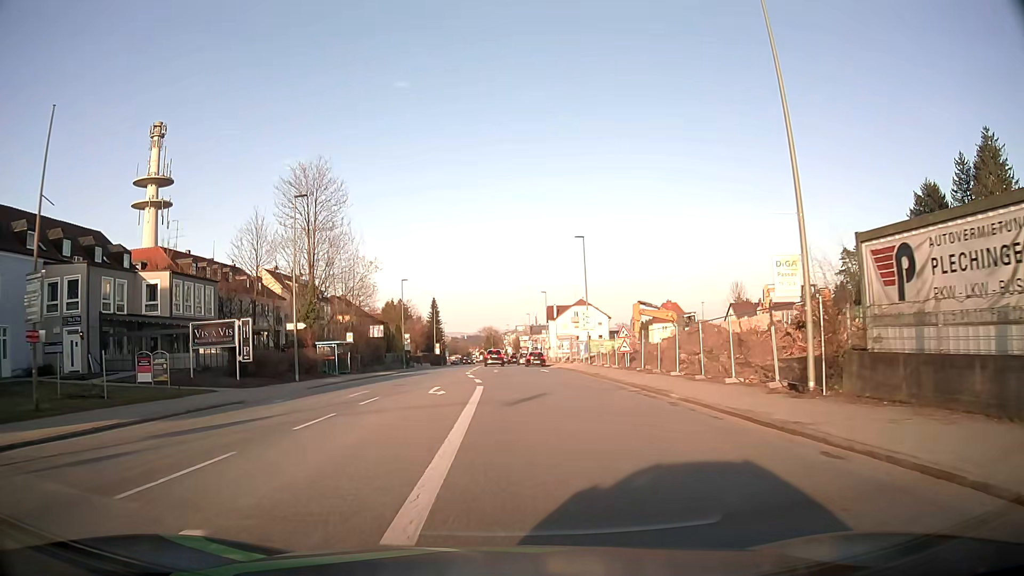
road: tertiary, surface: asphalt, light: Day
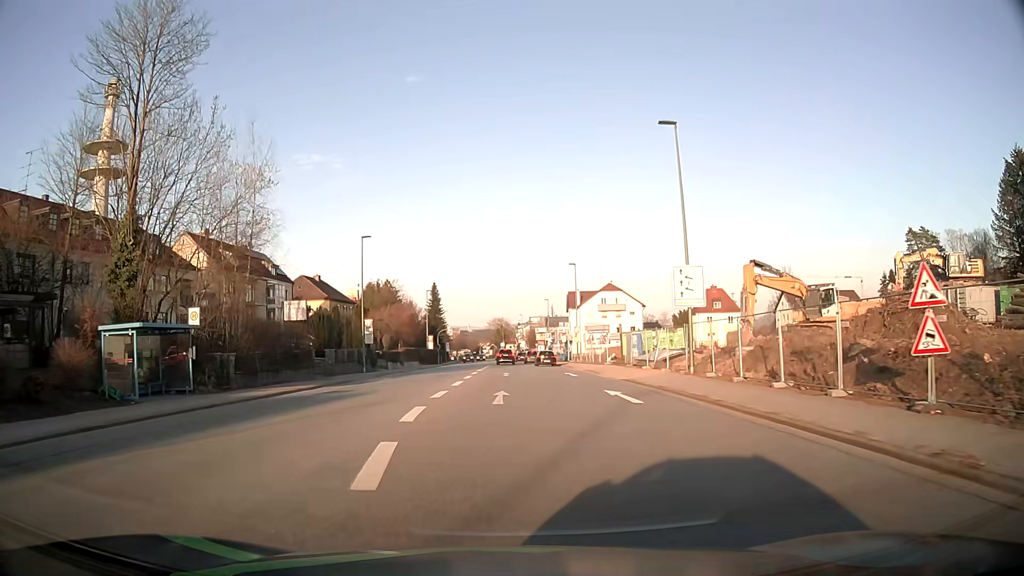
(-0.3, +27.6) m; -1°
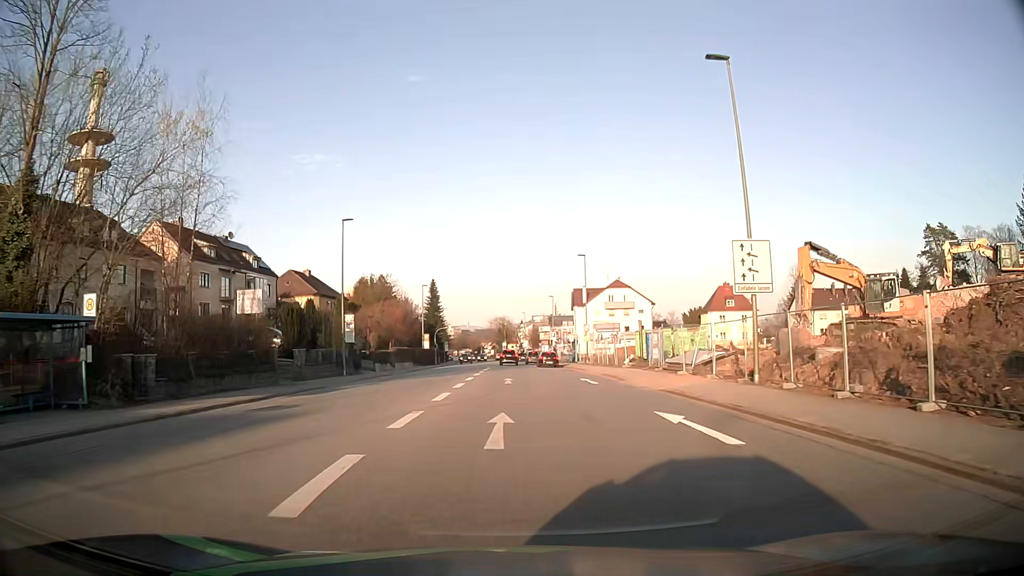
(0.0, +6.9) m; 0°
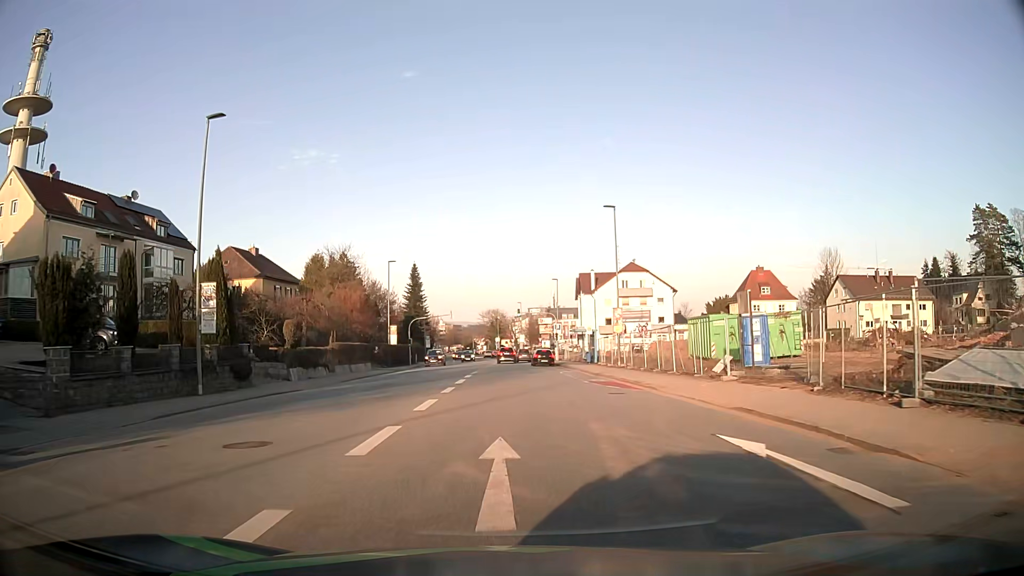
(+0.1, +21.1) m; +1°
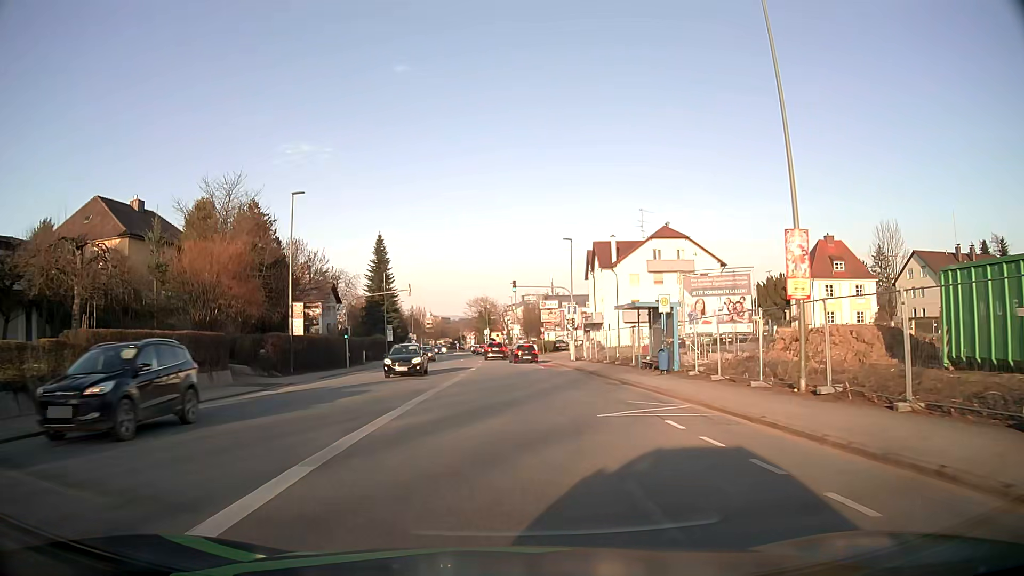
(+0.2, +28.1) m; +1°
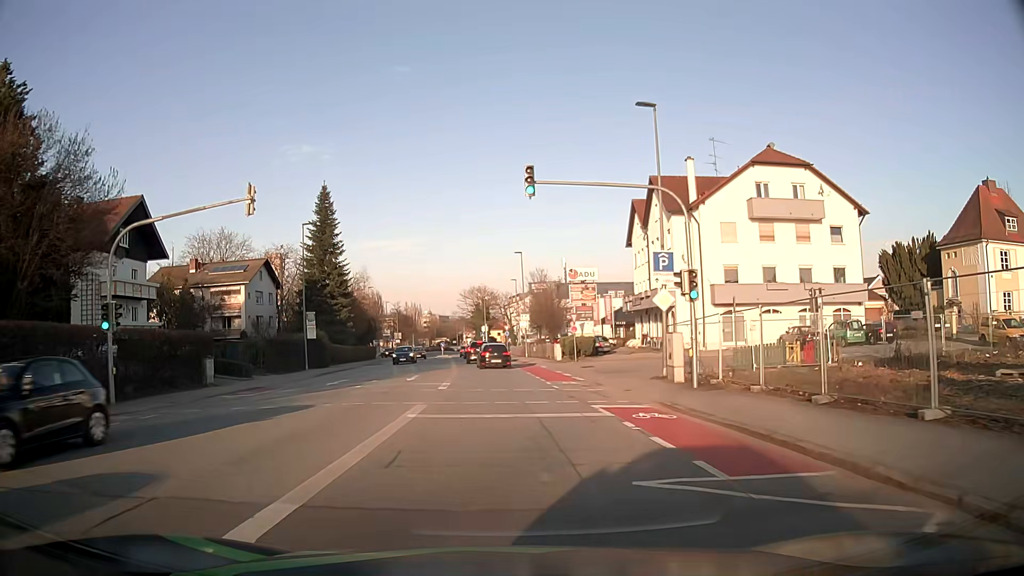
(+0.1, +32.9) m; 0°
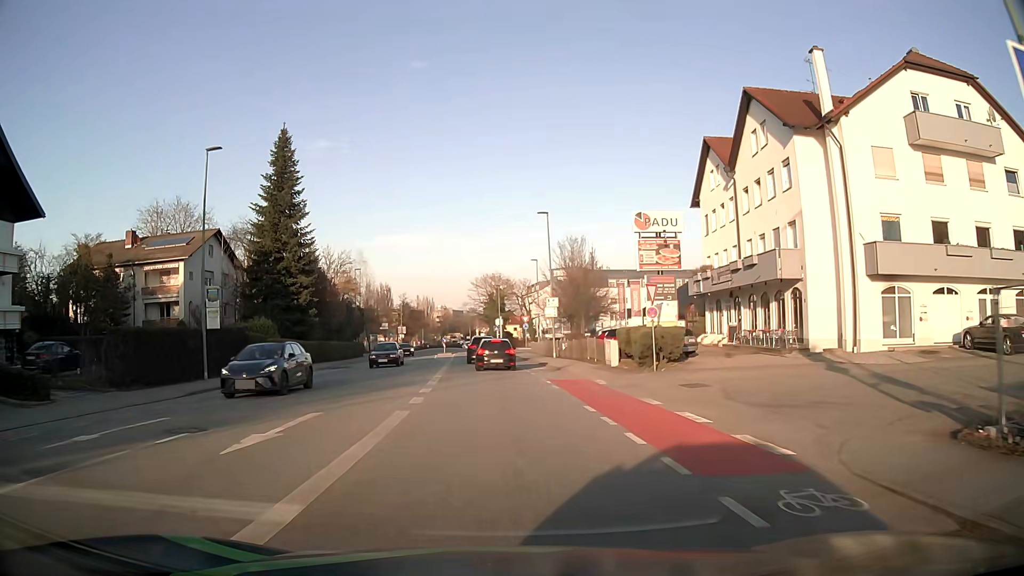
(-0.1, +18.6) m; -1°
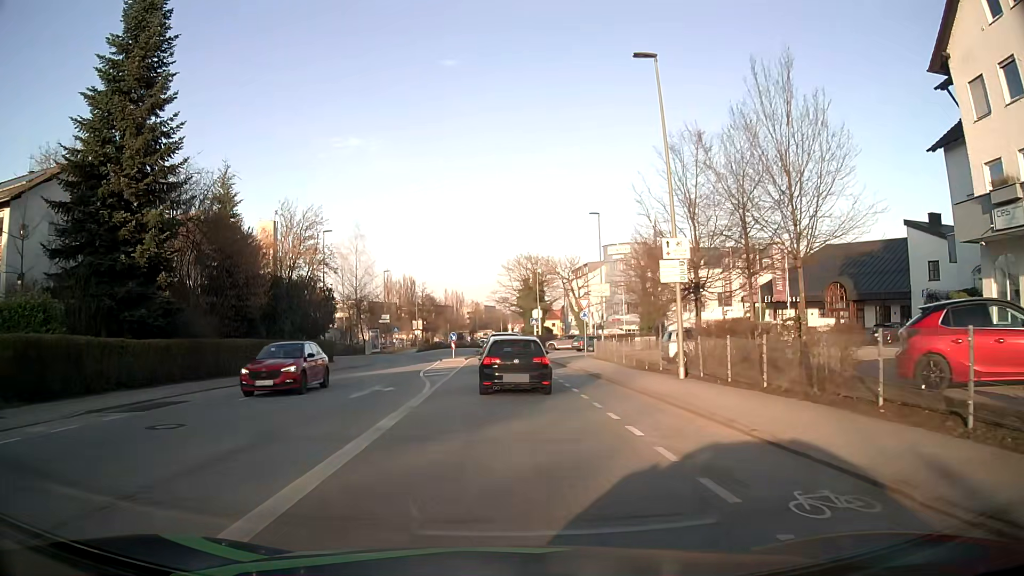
(-0.6, +26.9) m; -2°
(0, +10) (0, +20) (-1, +30) (-1, +40) (0, +50) (+2, +60) (+1, +70) (-1, +79) (-3, +89) (-4, +99) m
